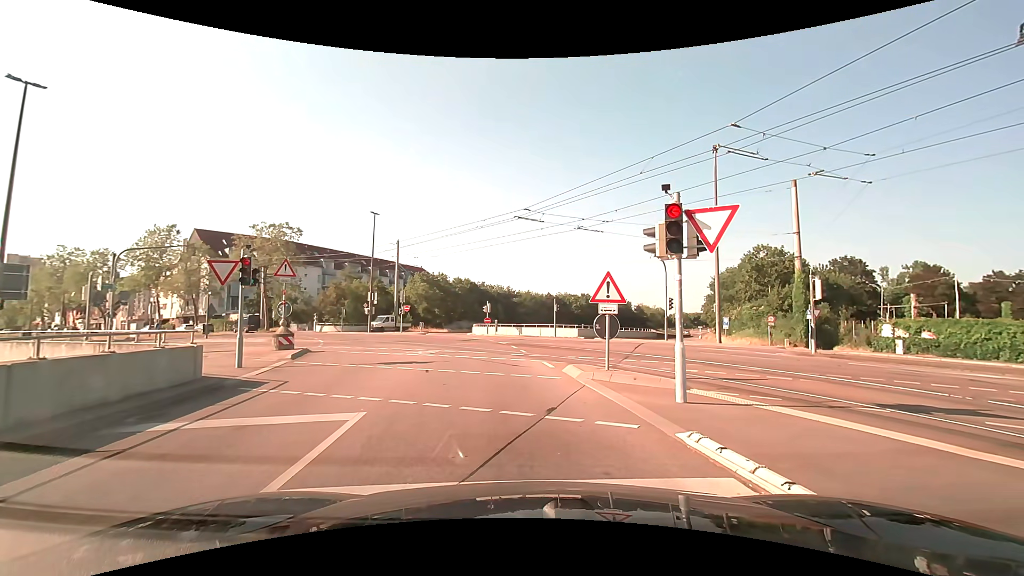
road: tertiary_link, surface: asphalt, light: Day
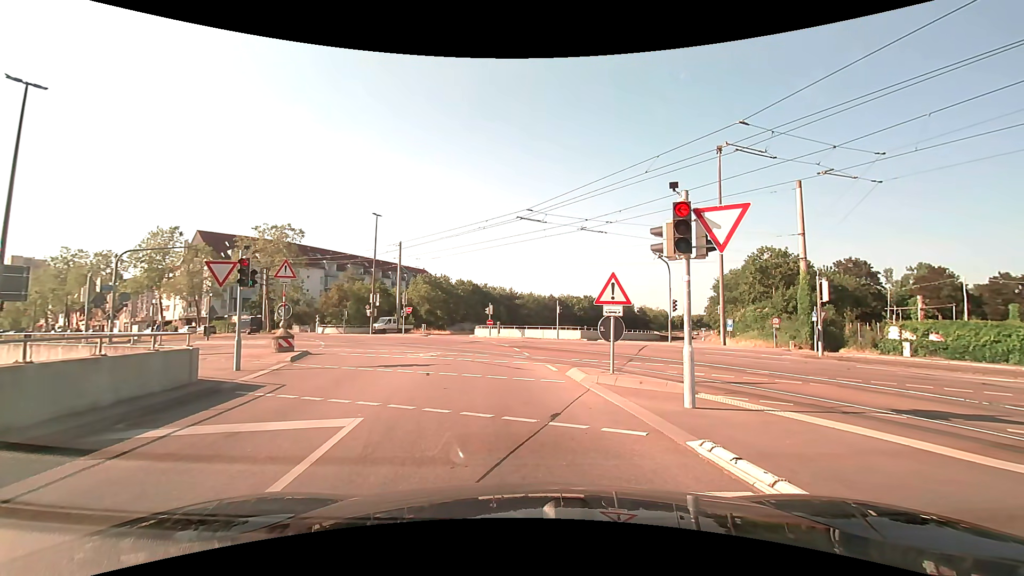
(0.0, +0.3) m; 0°
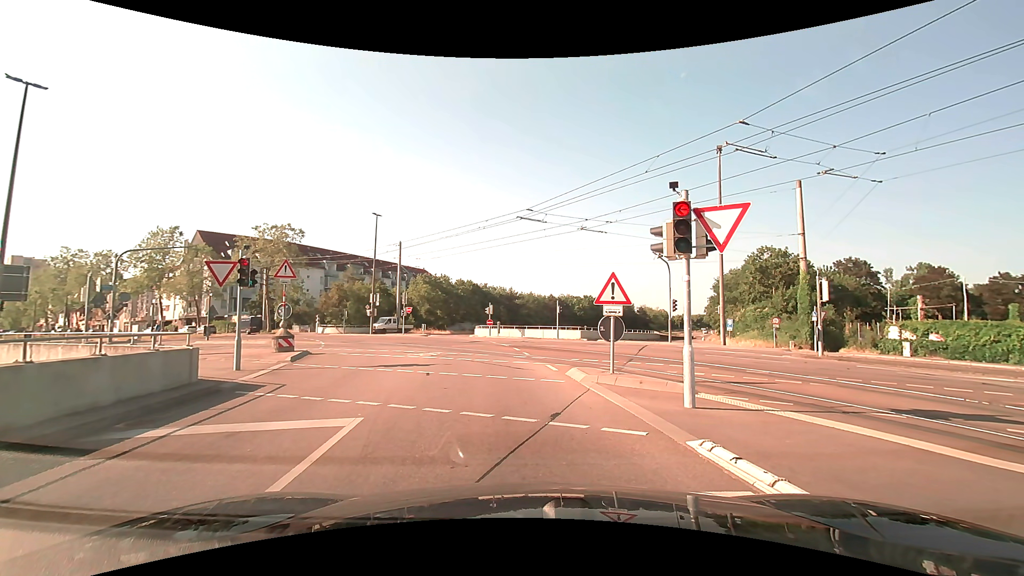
(0.0, 0.0) m; 0°
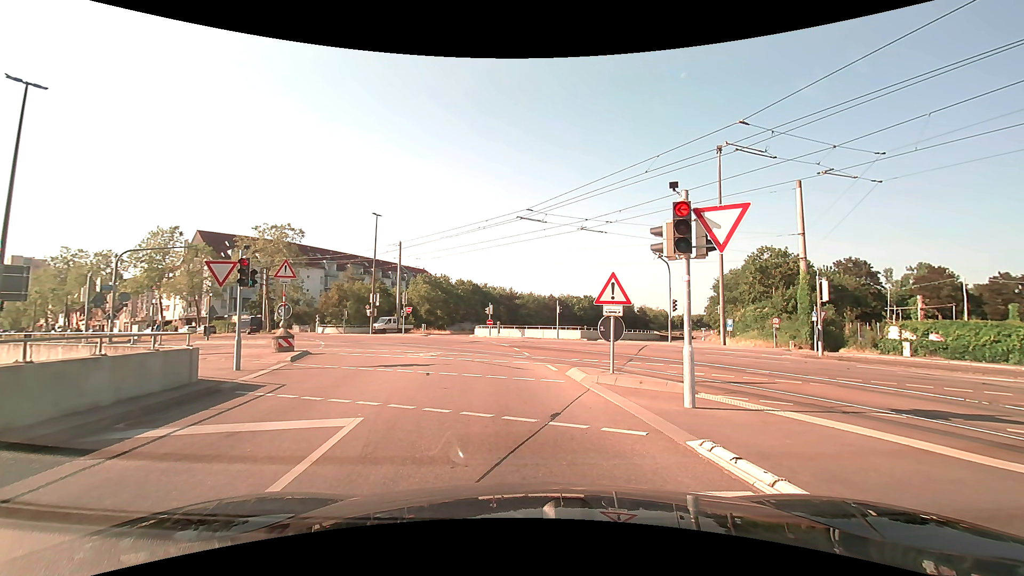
(0.0, 0.0) m; 0°
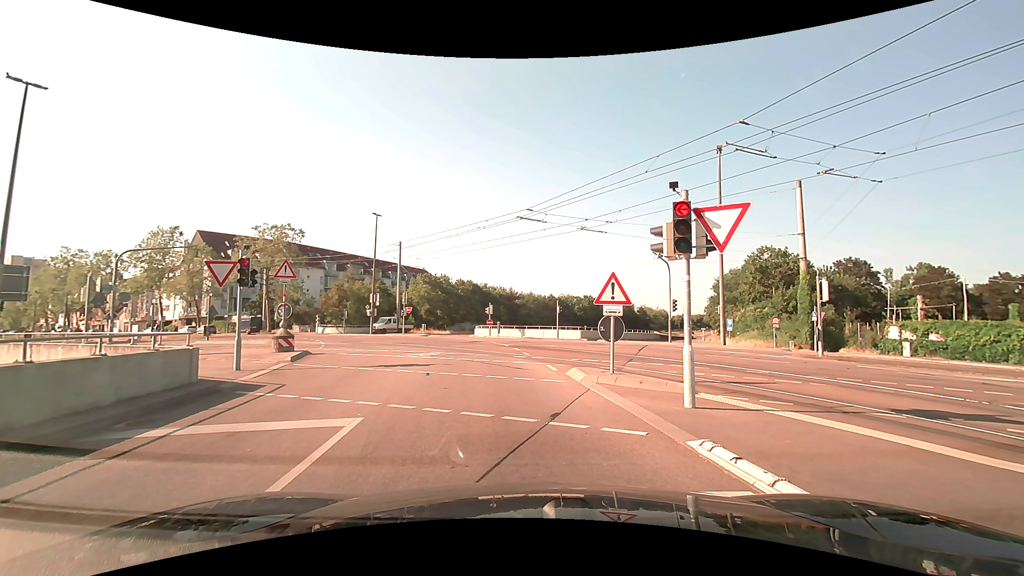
(0.0, 0.0) m; 0°
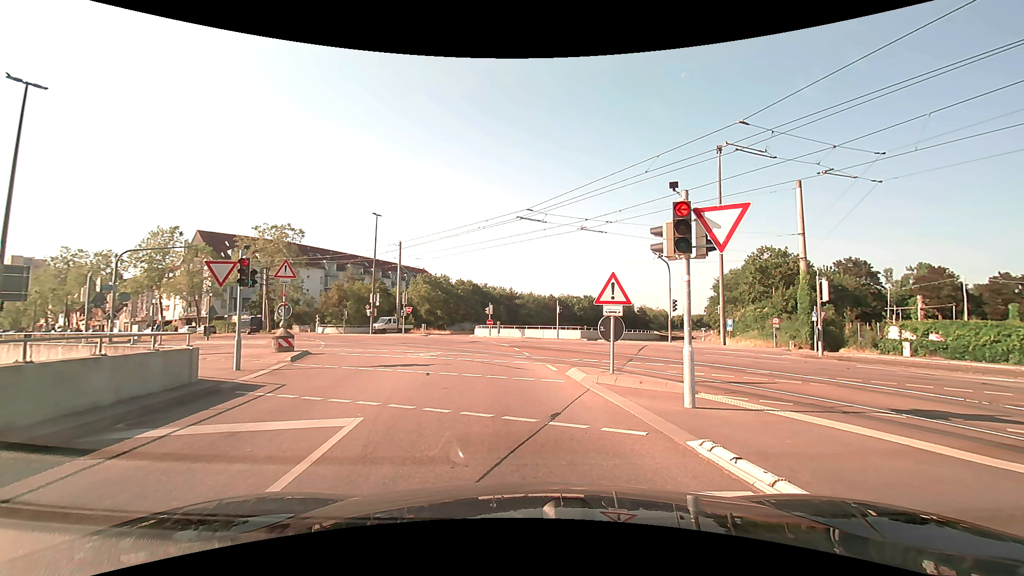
(0.0, 0.0) m; 0°
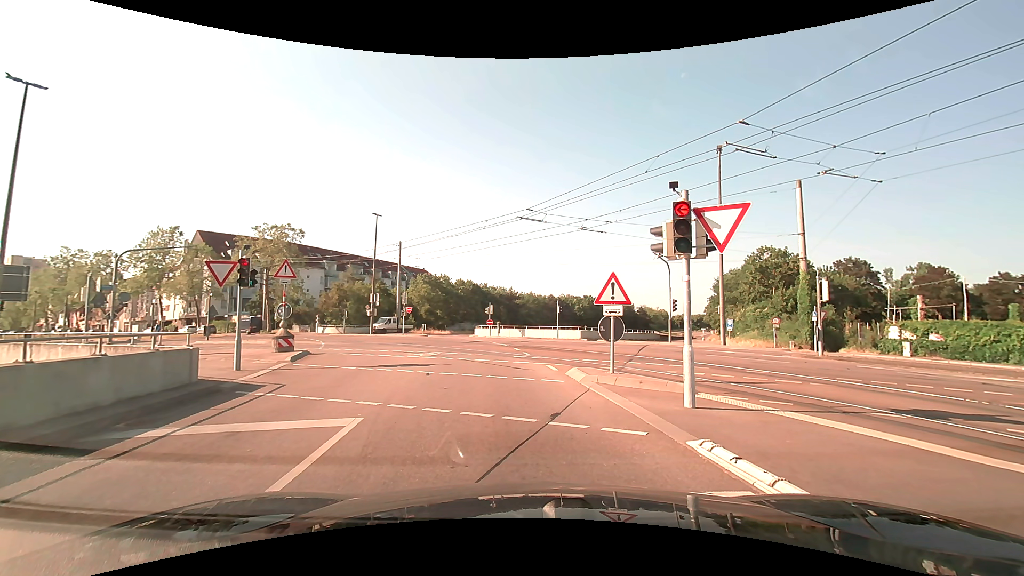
(0.0, 0.0) m; 0°
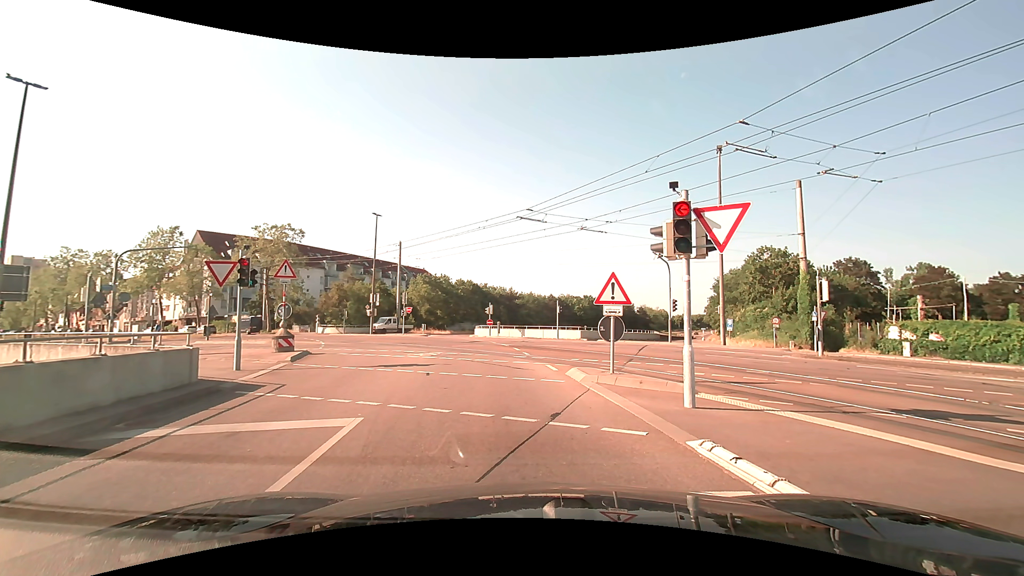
(0.0, 0.0) m; 0°
(-1, +10) (-2, +20) (-5, +30) (-9, +39) (-15, +47) (-22, +53) (-31, +59) (-39, +65) (-47, +70) (-56, +76) m
